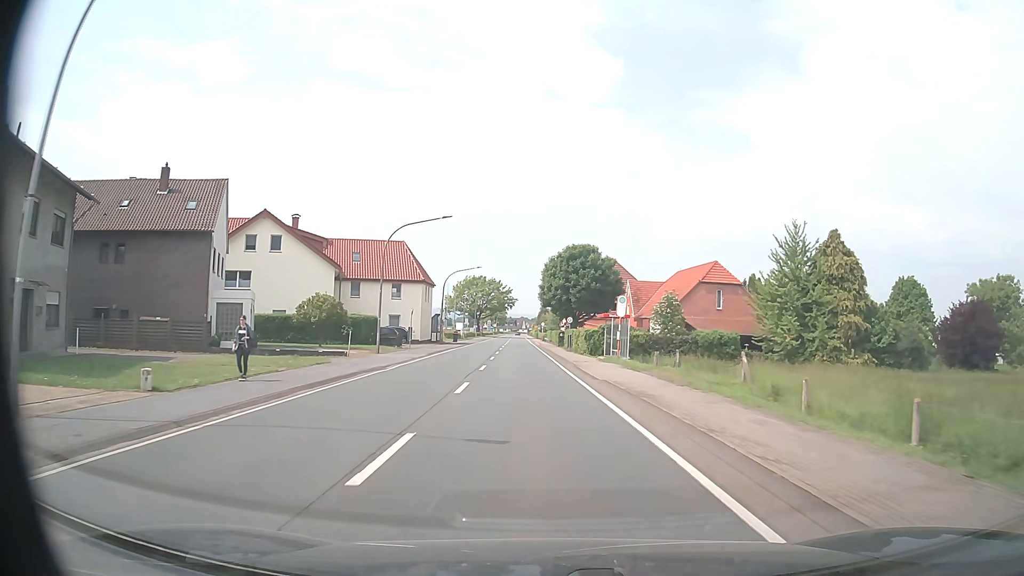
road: primary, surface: asphalt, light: Day
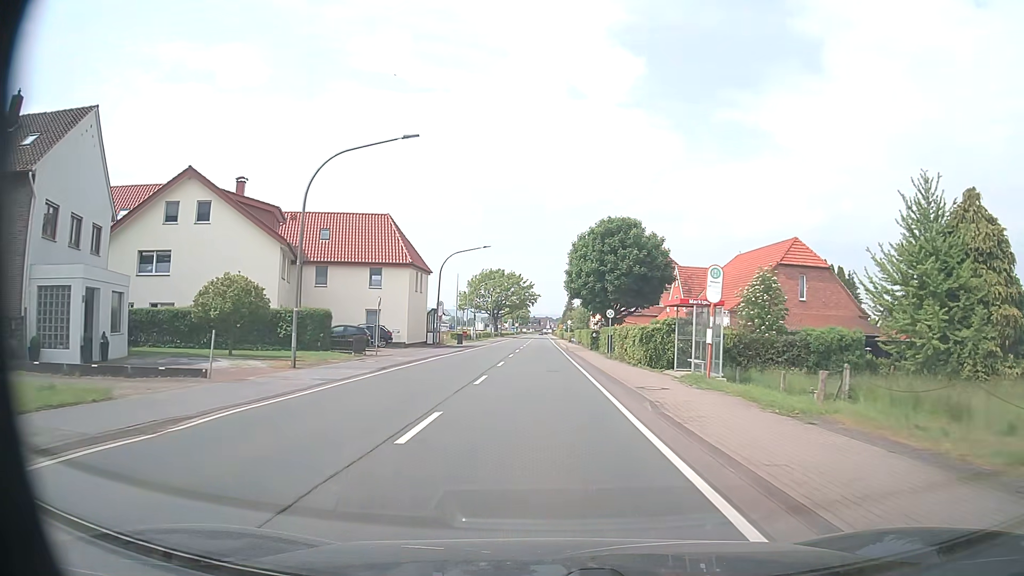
(-0.3, +16.3) m; -2°
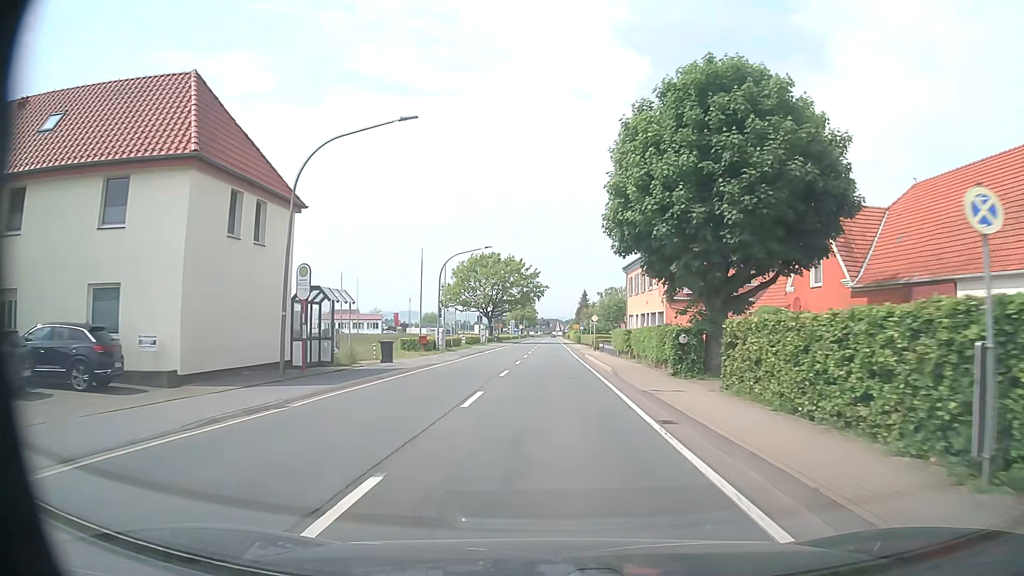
(-0.5, +32.4) m; -1°
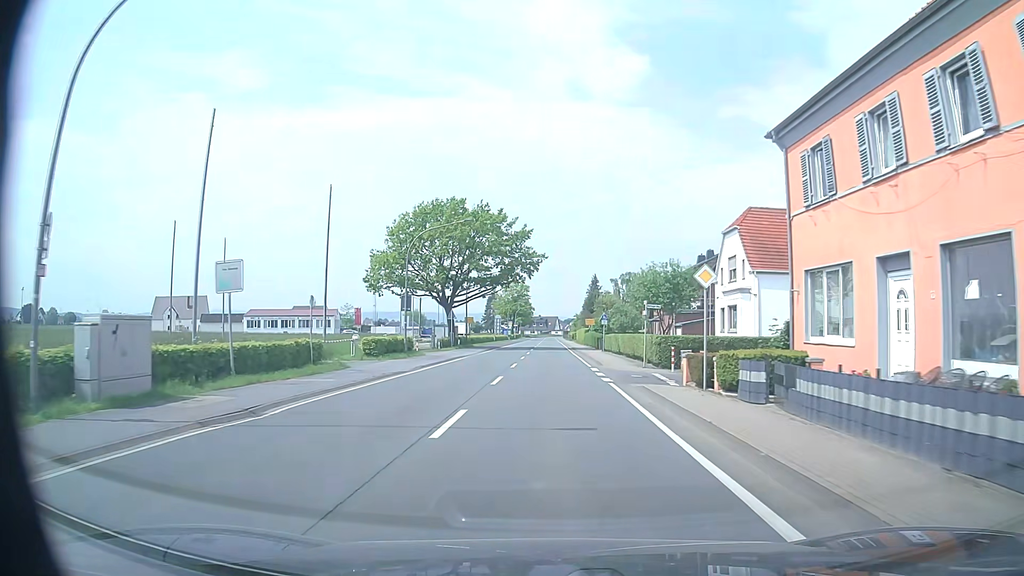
(+0.1, +40.3) m; 0°
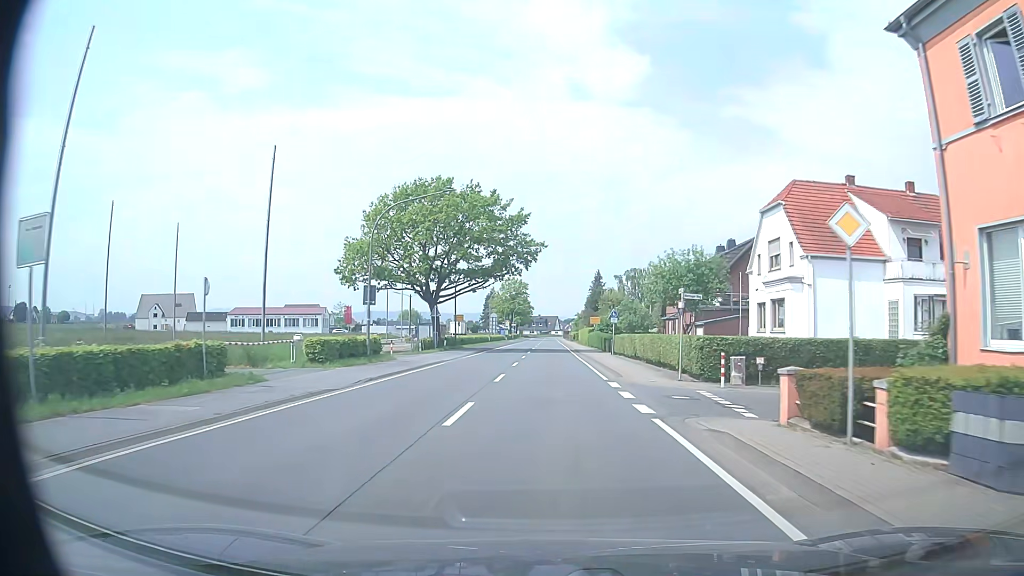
(0.0, +8.1) m; 0°
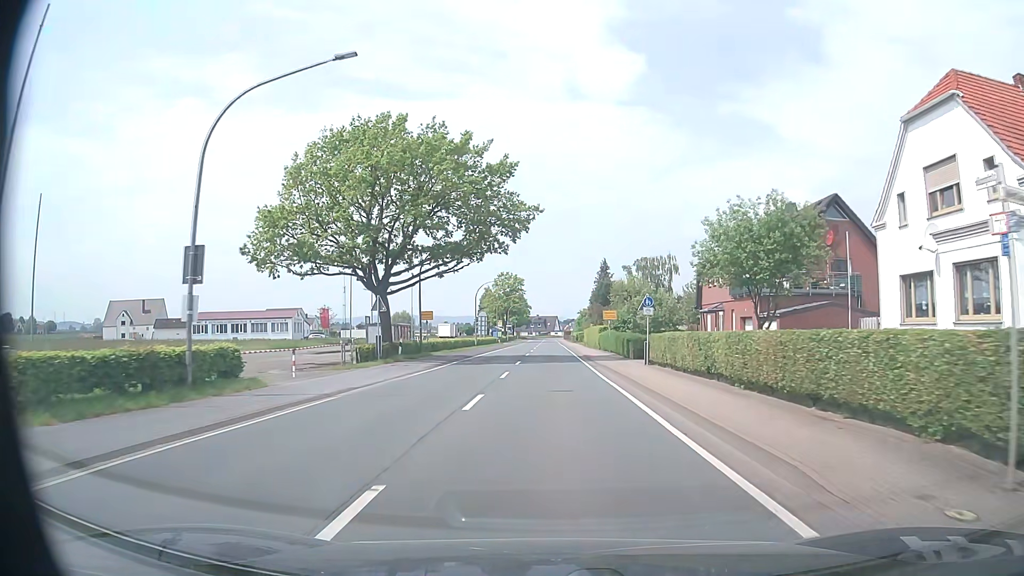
(+0.1, +16.1) m; 0°
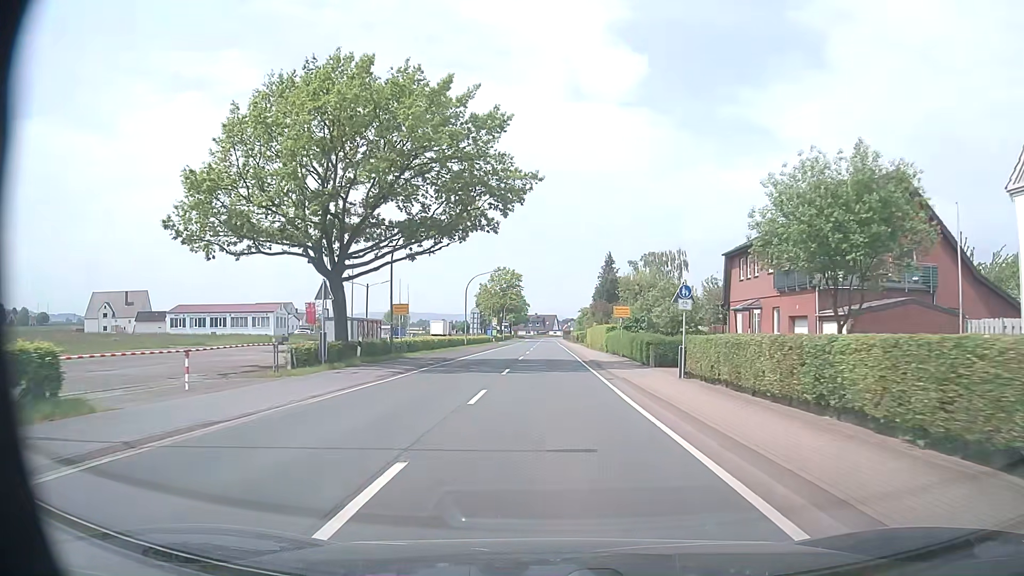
(0.0, +8.1) m; 0°
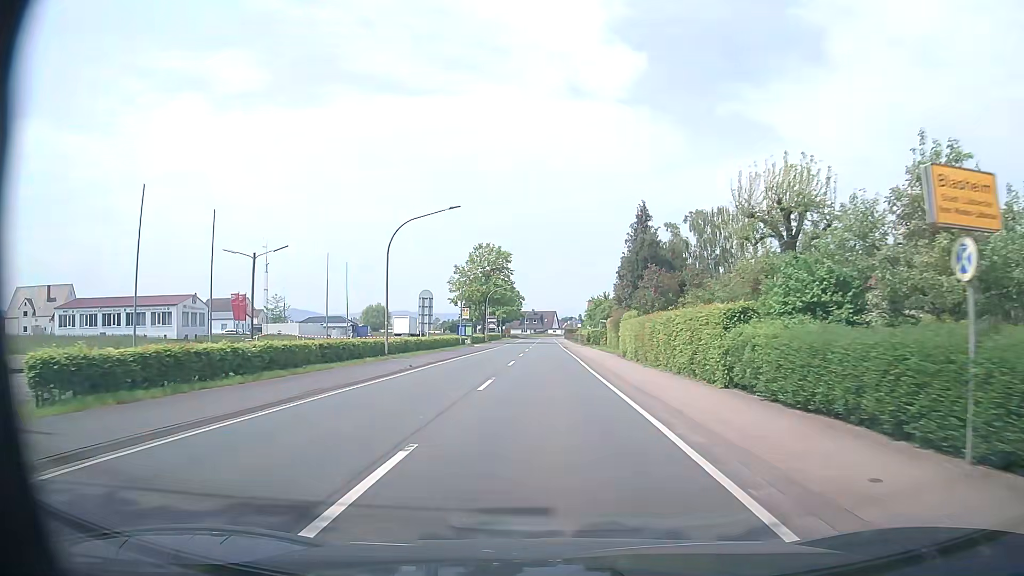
(+0.1, +32.2) m; -1°
(0, +10) (0, +20) (0, +30) (+1, +40) (+1, +50) (+1, +60) (+1, +70) (+1, +80) (+1, +90) (+1, +100) m
